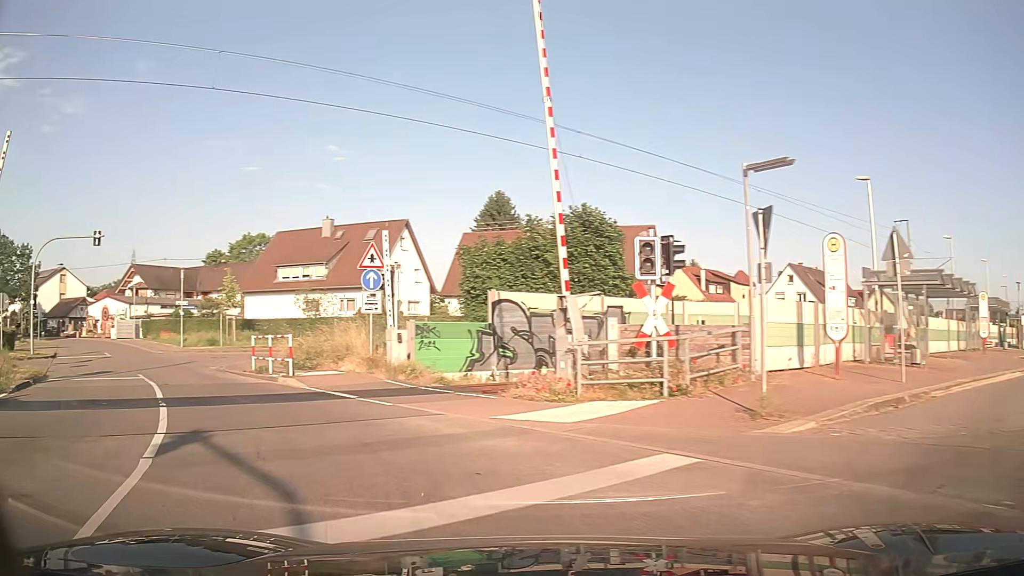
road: unclassified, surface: asphalt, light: Day
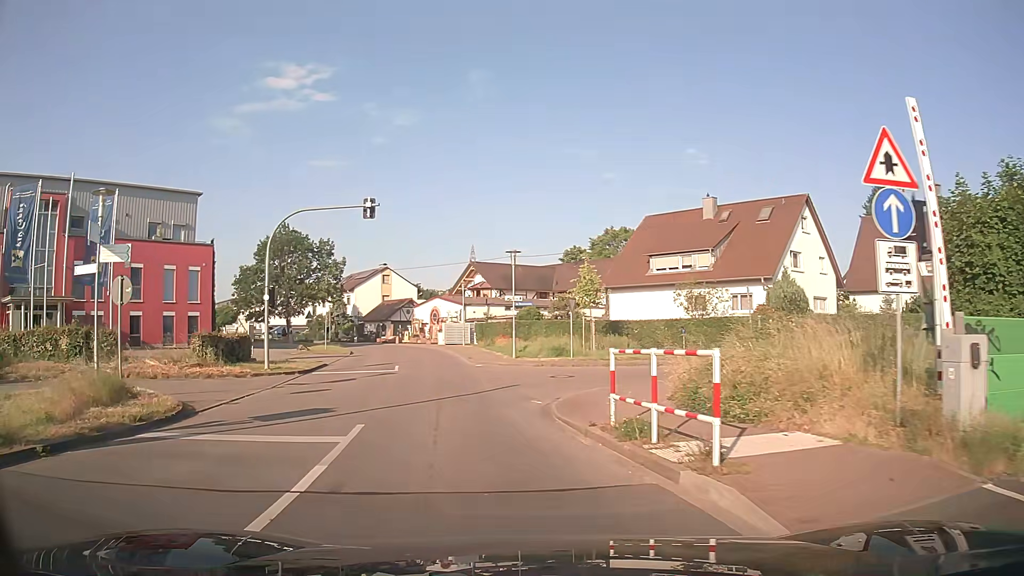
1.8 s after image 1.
(-3.6, +10.8) m; -31°
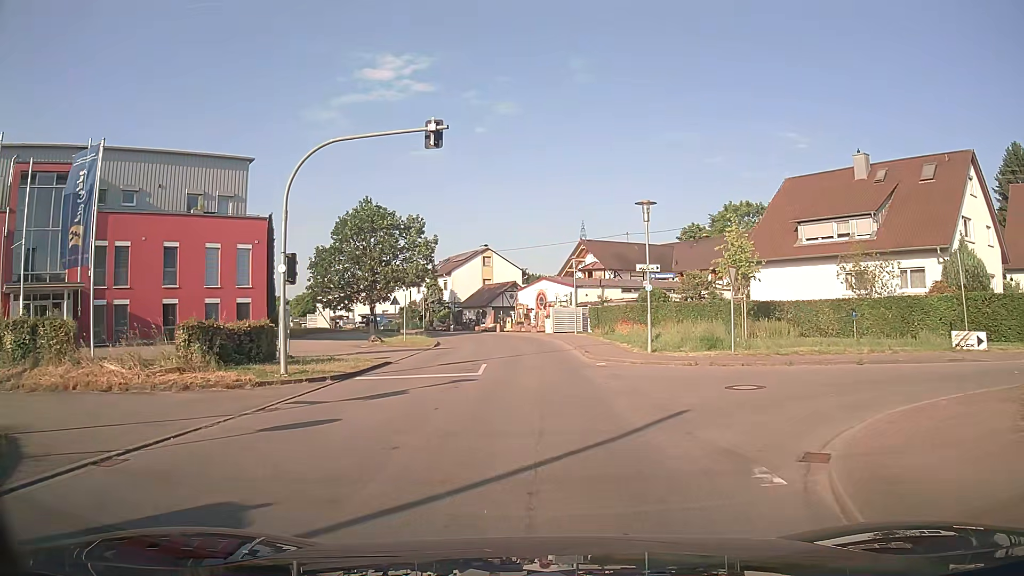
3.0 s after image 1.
(-0.8, +8.4) m; -9°
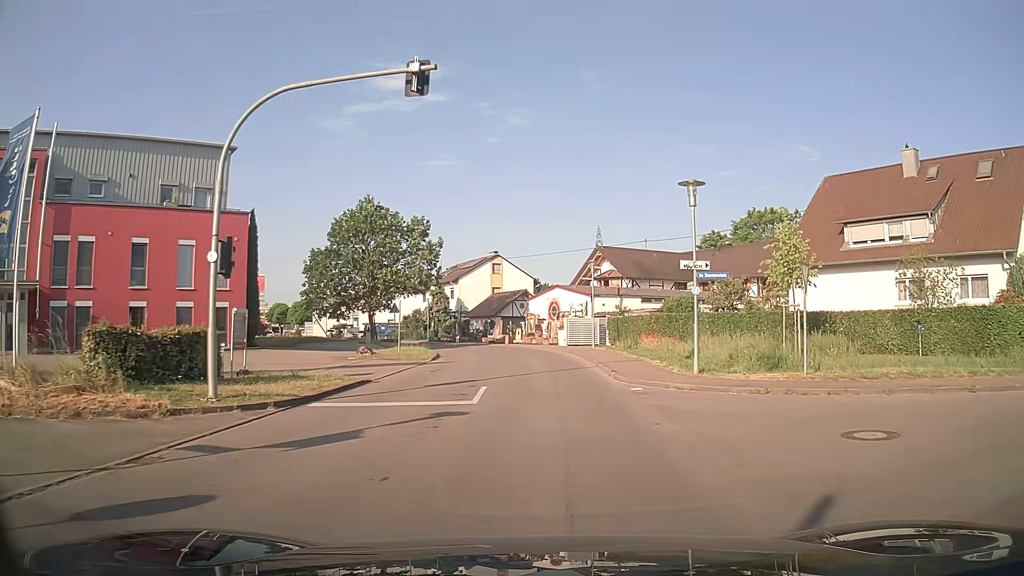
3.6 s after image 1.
(-0.1, +4.6) m; -2°
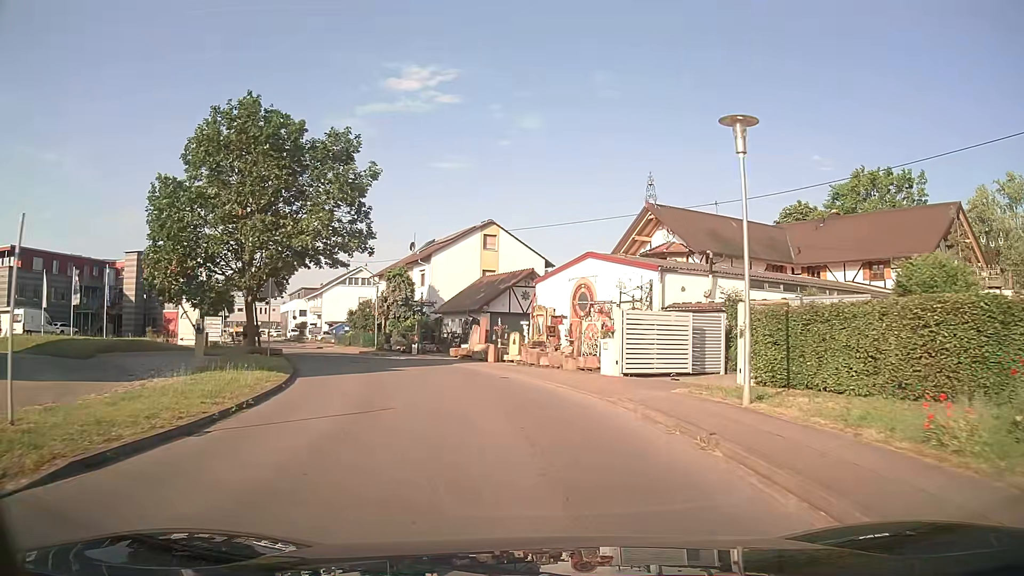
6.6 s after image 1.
(+0.2, +25.6) m; 0°
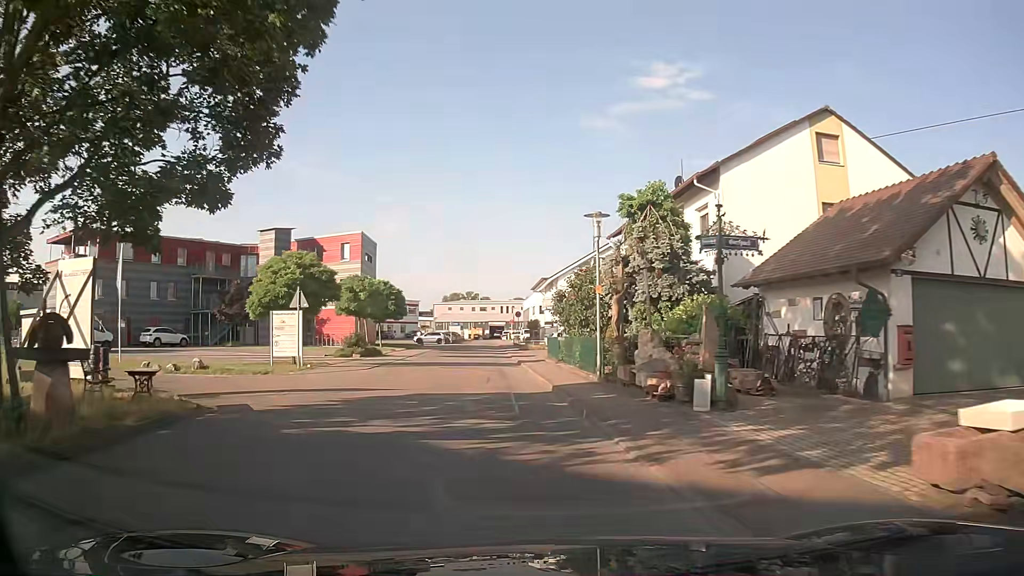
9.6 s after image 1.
(-4.0, +25.7) m; -22°
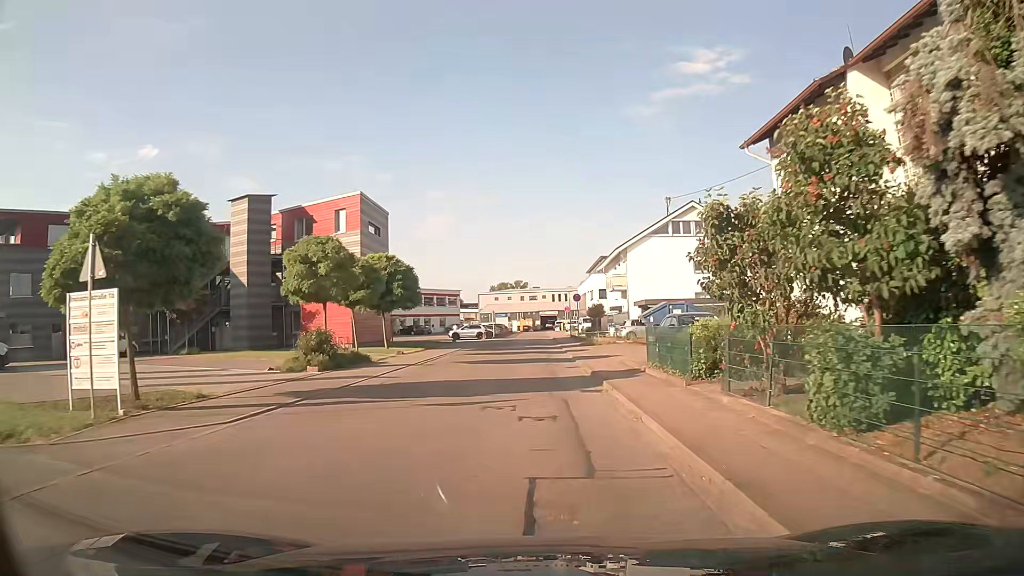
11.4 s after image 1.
(-1.1, +15.6) m; -5°
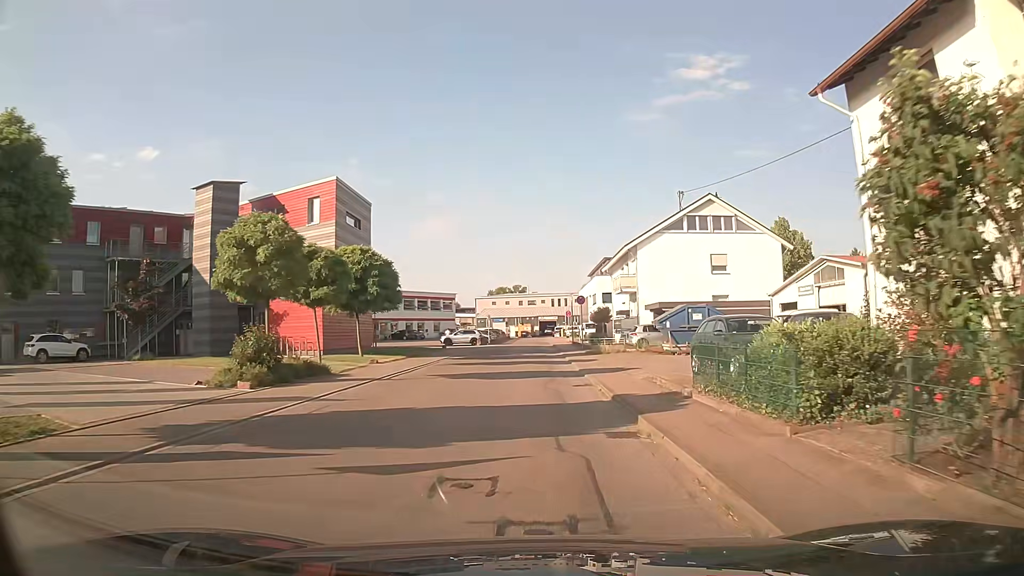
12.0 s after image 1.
(-0.1, +5.4) m; -1°
